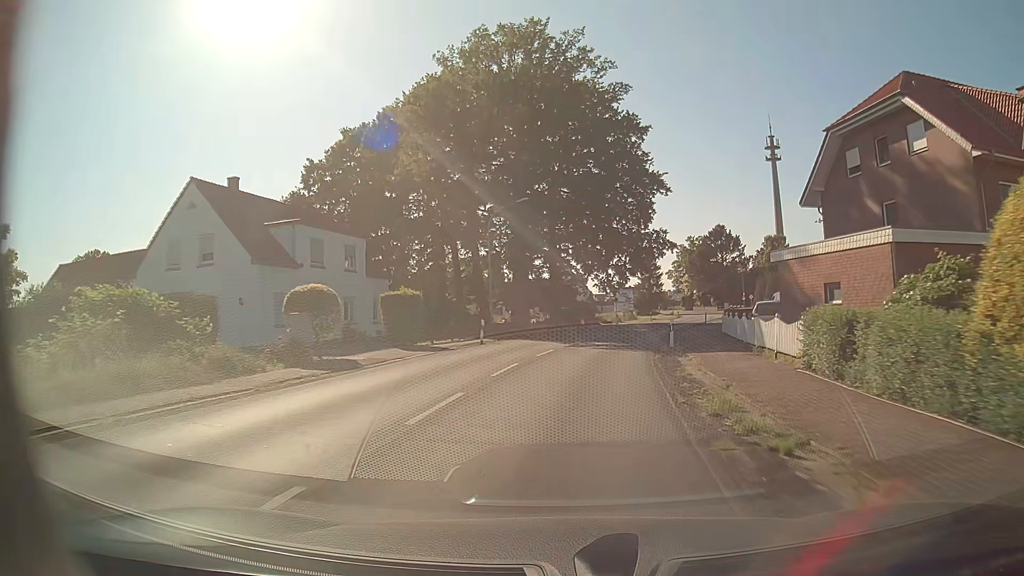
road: secondary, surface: asphalt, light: Day
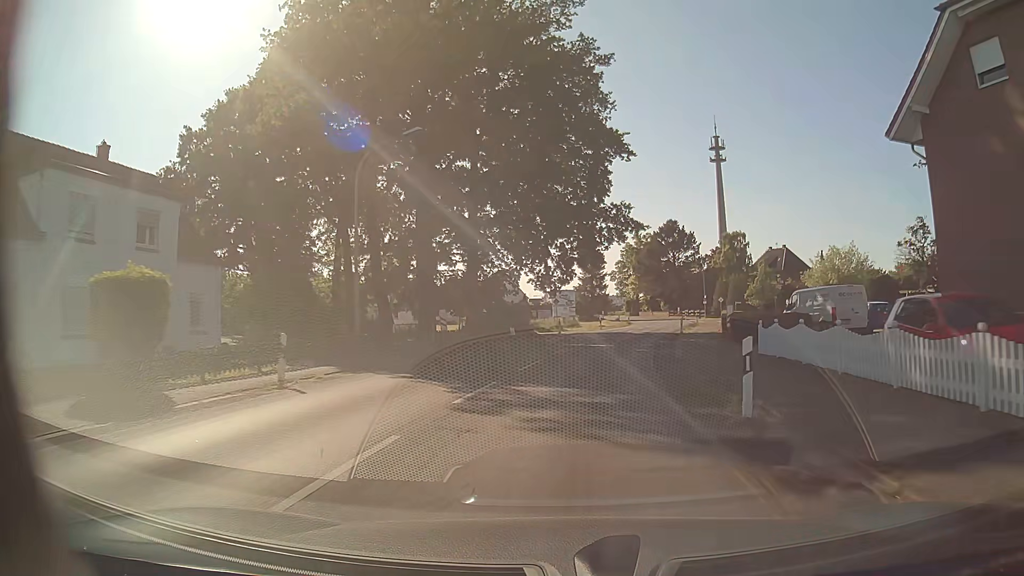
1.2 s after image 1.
(+0.7, +15.7) m; +6°
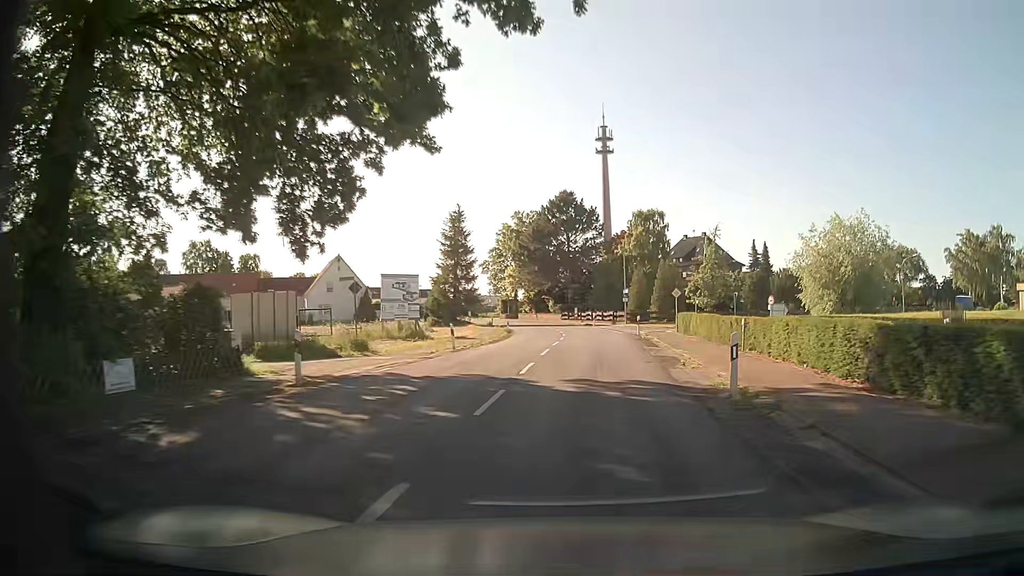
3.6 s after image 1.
(+2.5, +31.4) m; +11°
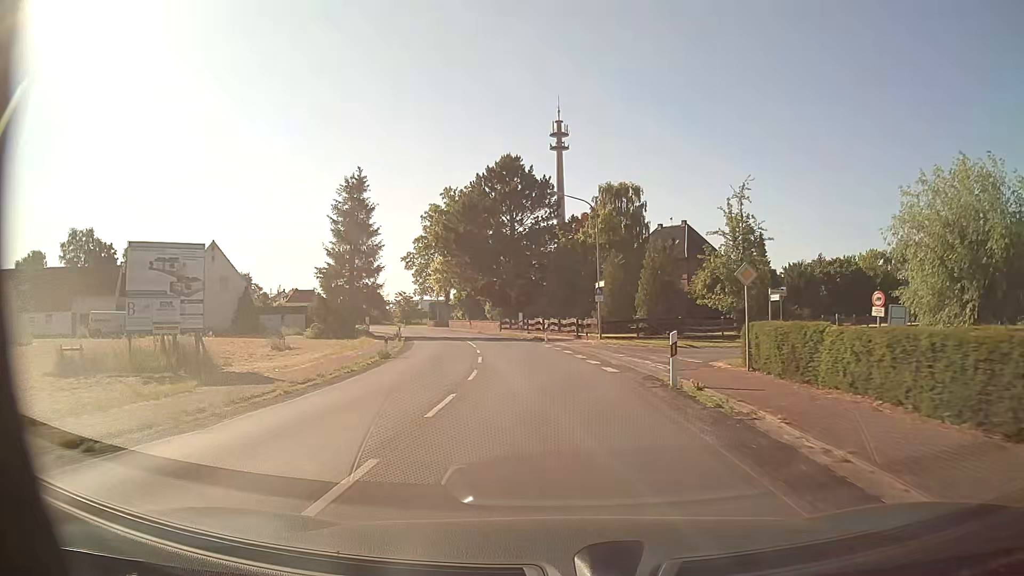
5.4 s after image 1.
(+1.2, +23.7) m; +5°
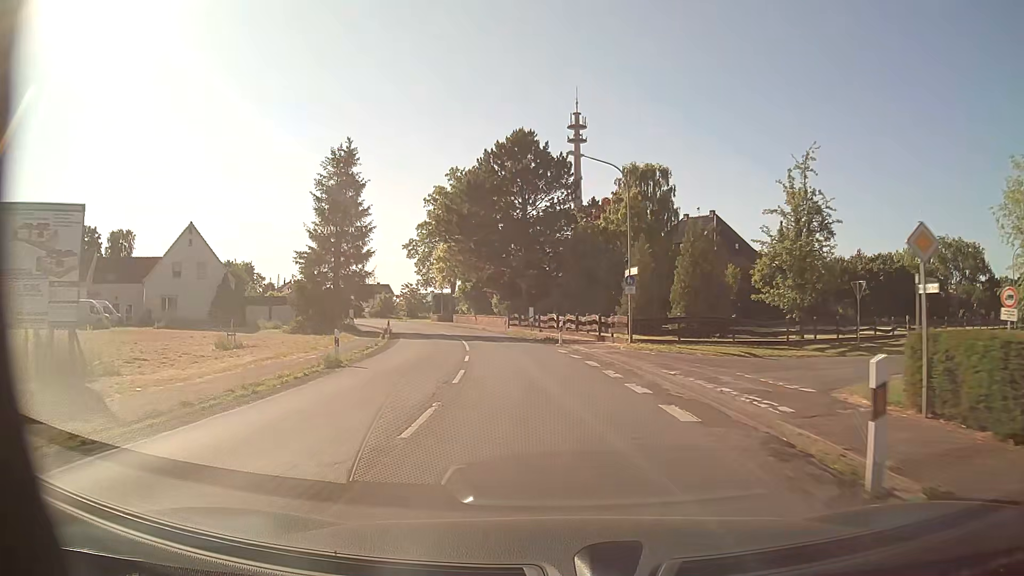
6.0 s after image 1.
(-0.1, +7.9) m; -1°
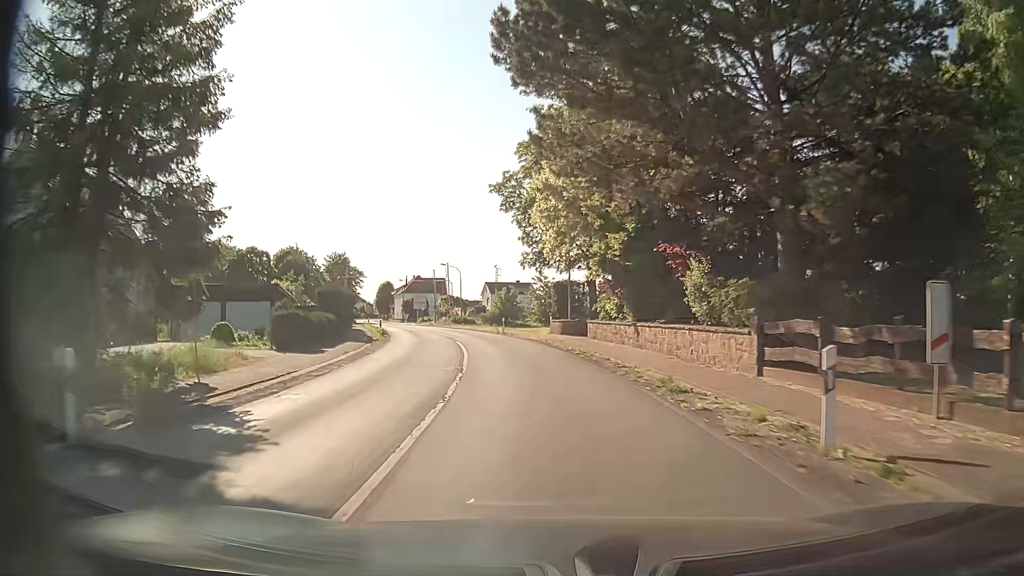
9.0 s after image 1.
(-4.2, +39.2) m; -14°
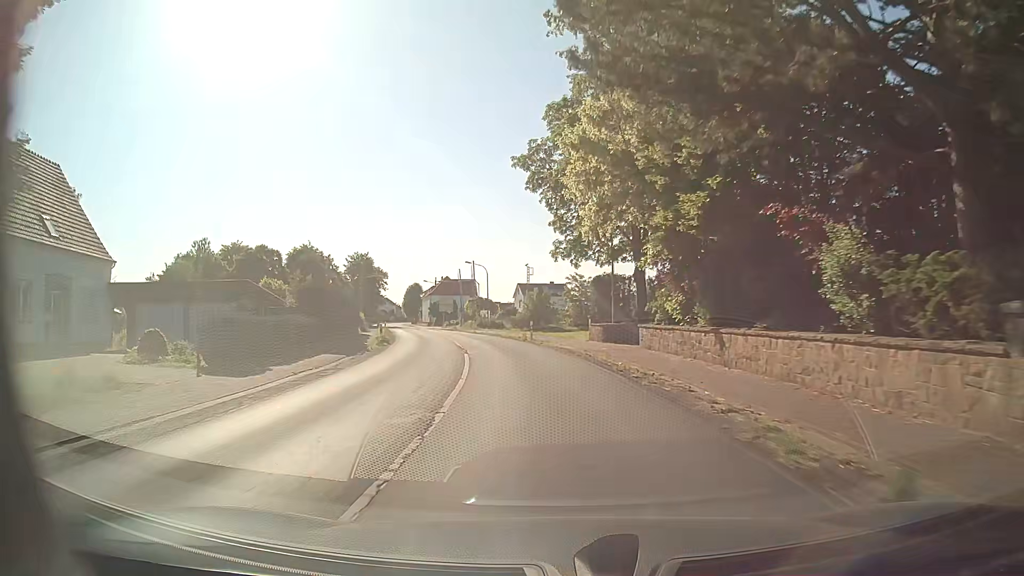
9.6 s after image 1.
(-0.2, +7.9) m; -3°
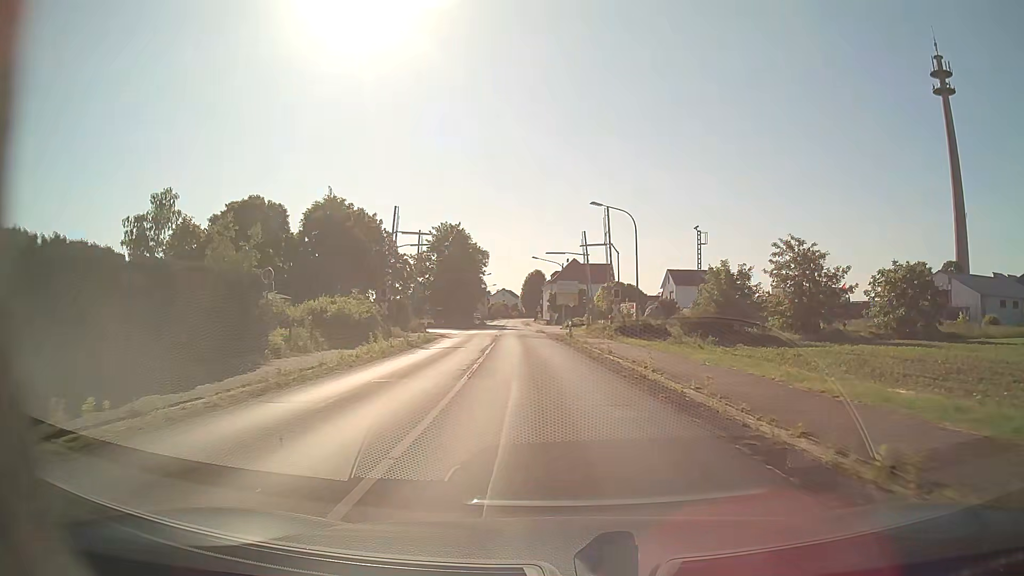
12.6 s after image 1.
(-4.3, +37.4) m; -12°
(0, +10) (-1, +20) (-1, +30) (-2, +40) (-3, +50) (-3, +60) (-4, +70) (-2, +80) (+5, +87) (+13, +92) m
